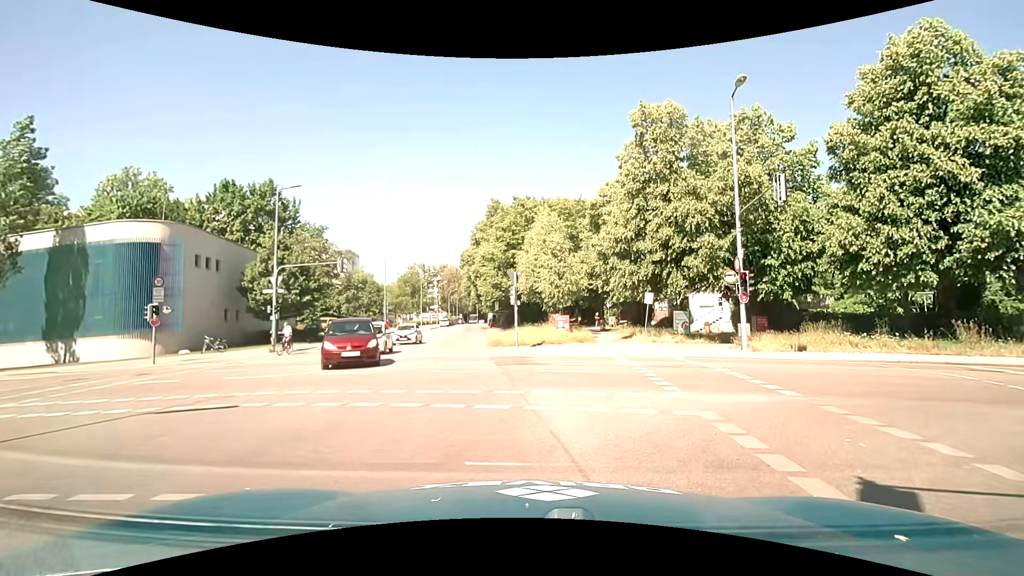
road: tertiary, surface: asphalt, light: Day
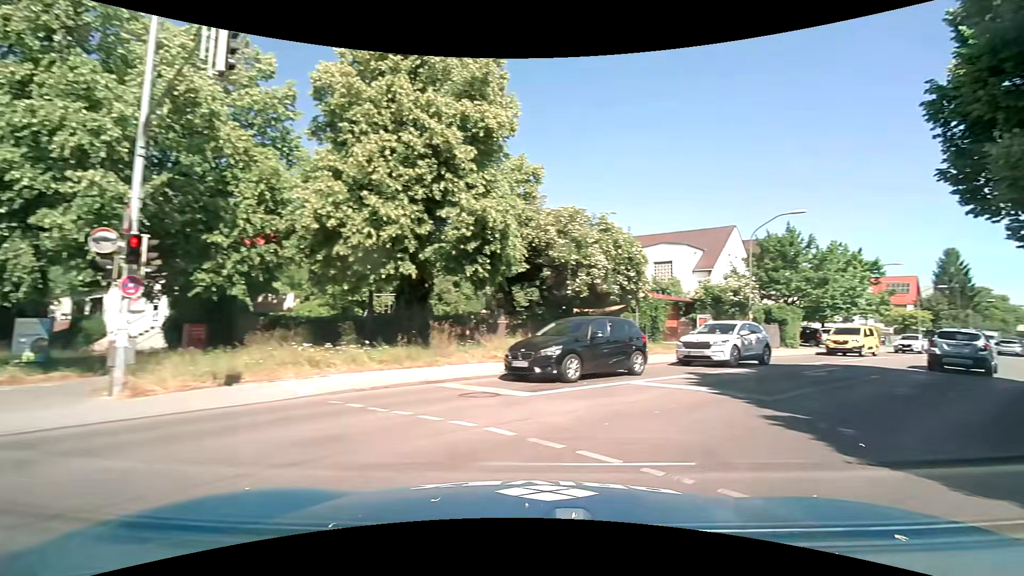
(+3.6, +9.3) m; +53°
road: secondary
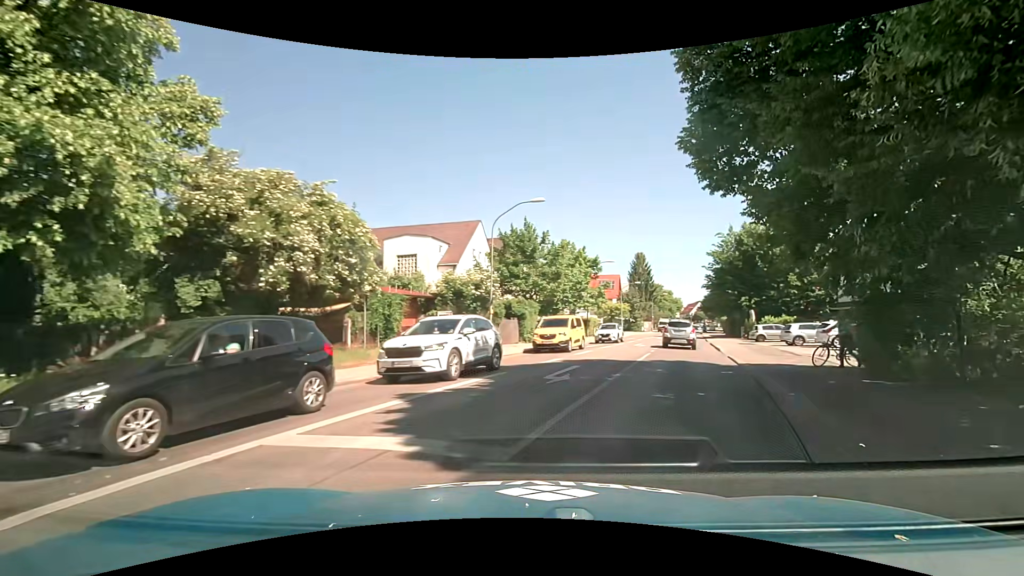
(+1.7, +5.2) m; +30°
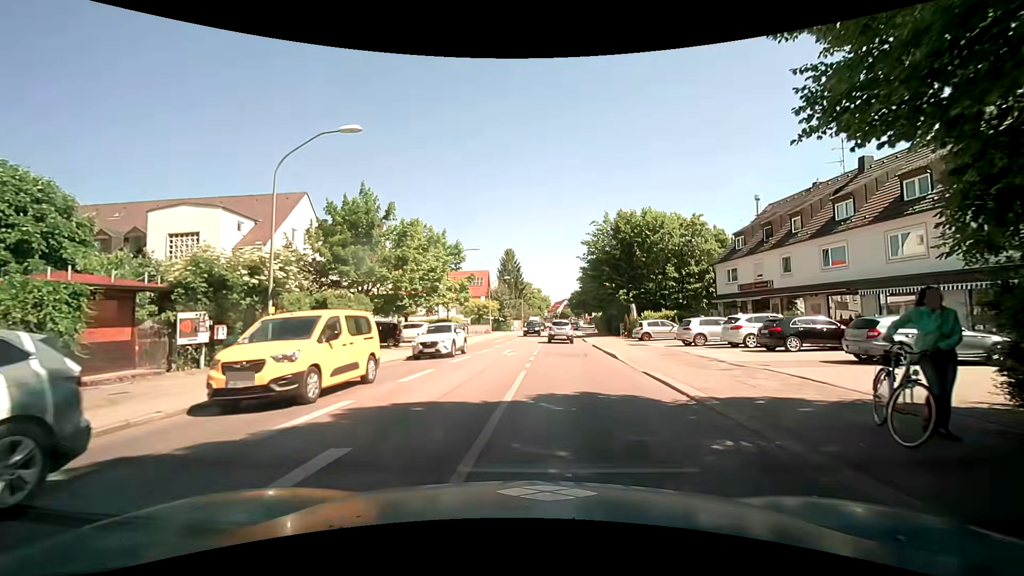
(+1.6, +9.7) m; +14°
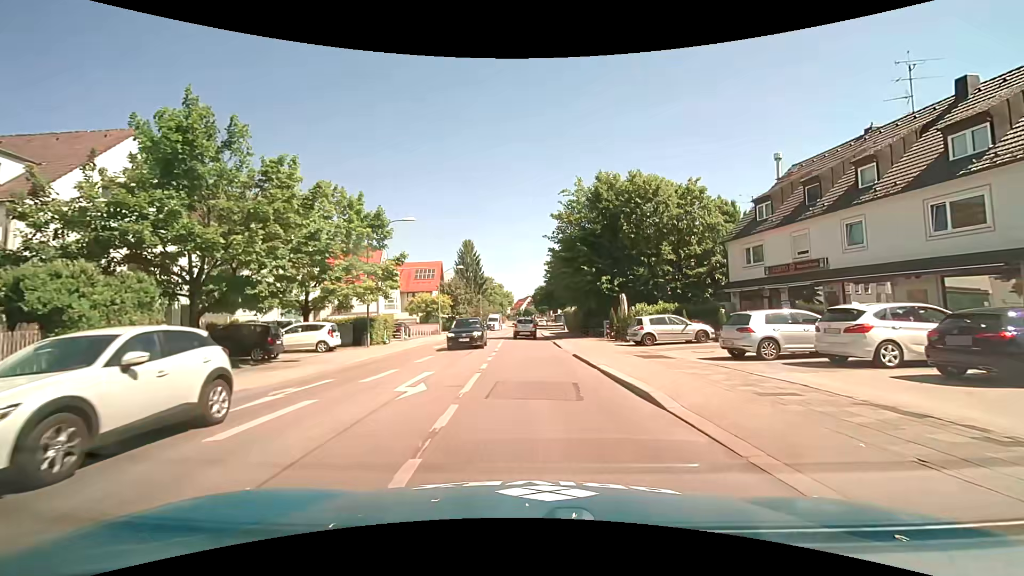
(+0.8, +11.9) m; +5°
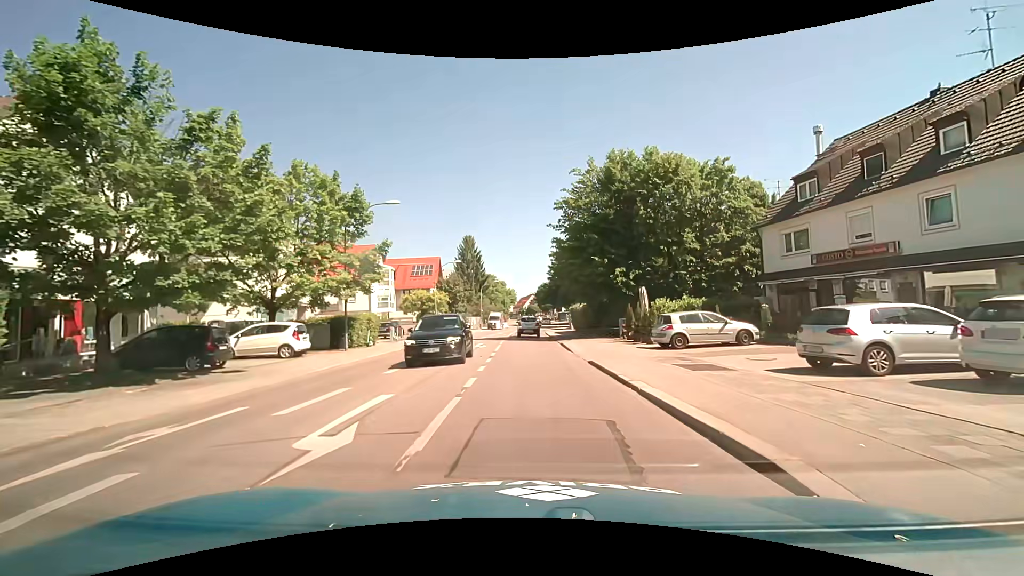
(0.0, +4.4) m; 0°
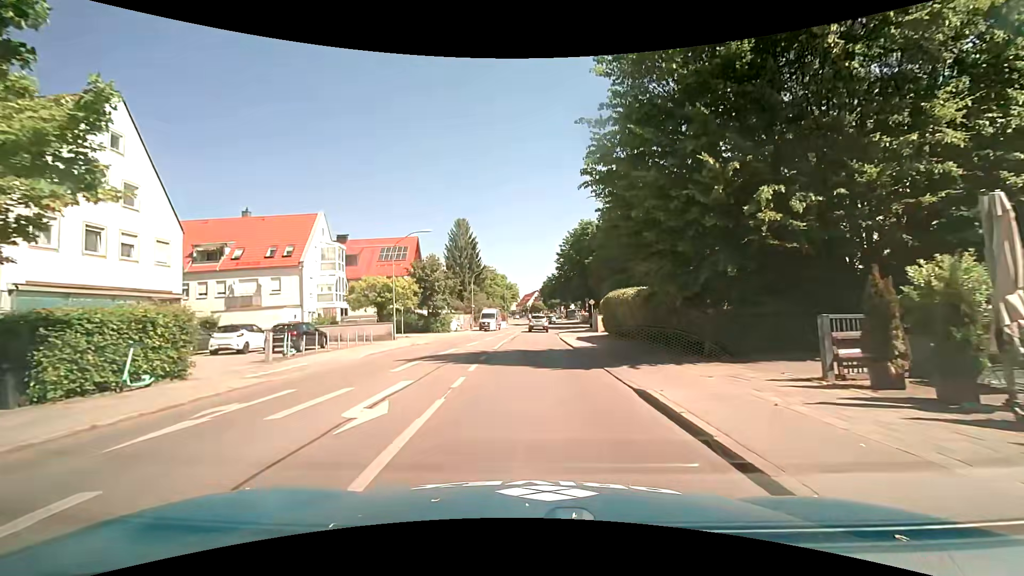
(-0.3, +18.7) m; -1°
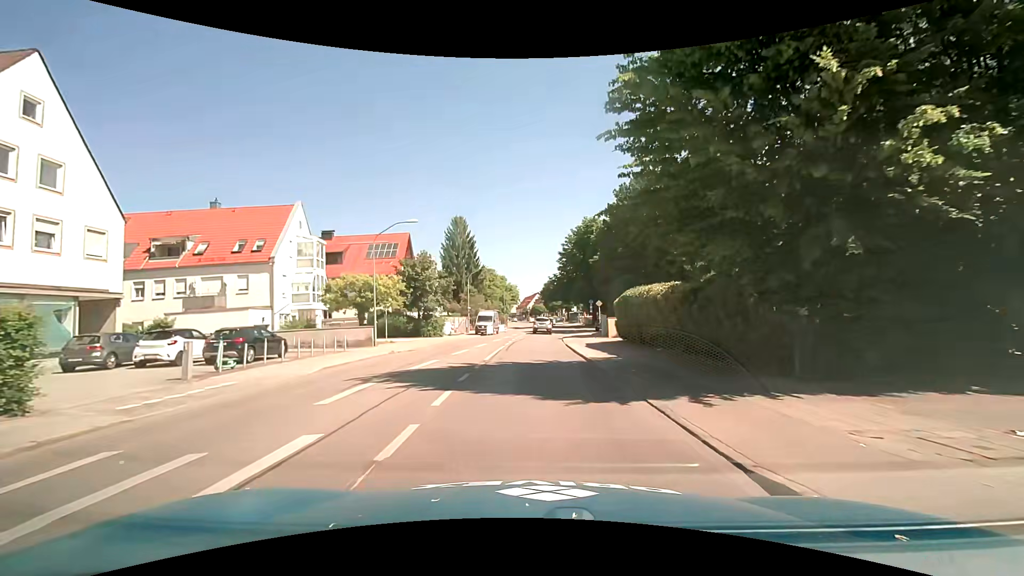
(0.0, +4.7) m; 0°
(0, +10) (0, +20) (0, +30) (+1, +40) (+1, +50) (+2, +60) (+3, +70) (+3, +80) (+4, +90) (+4, +100) m
